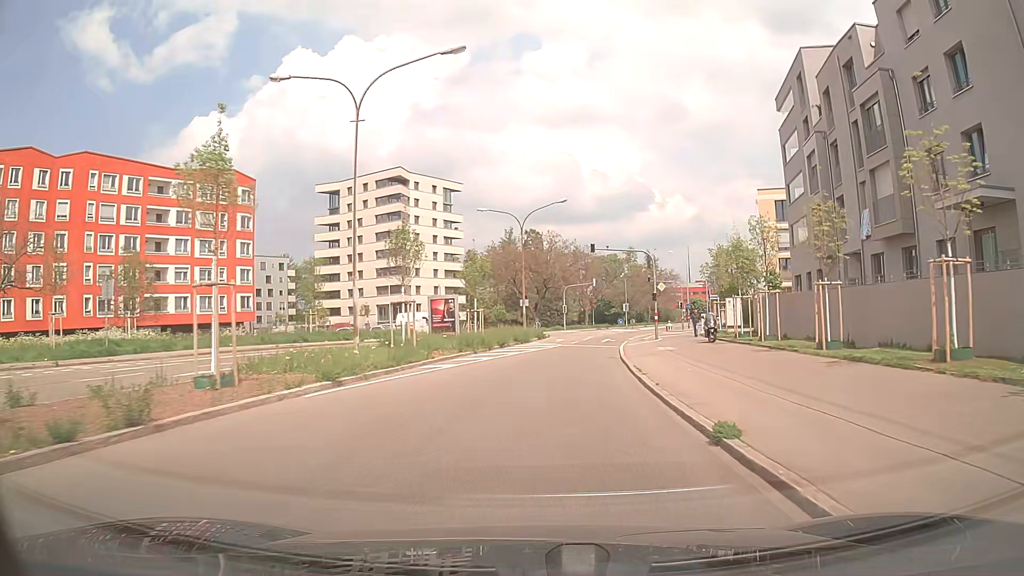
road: secondary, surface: asphalt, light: Day
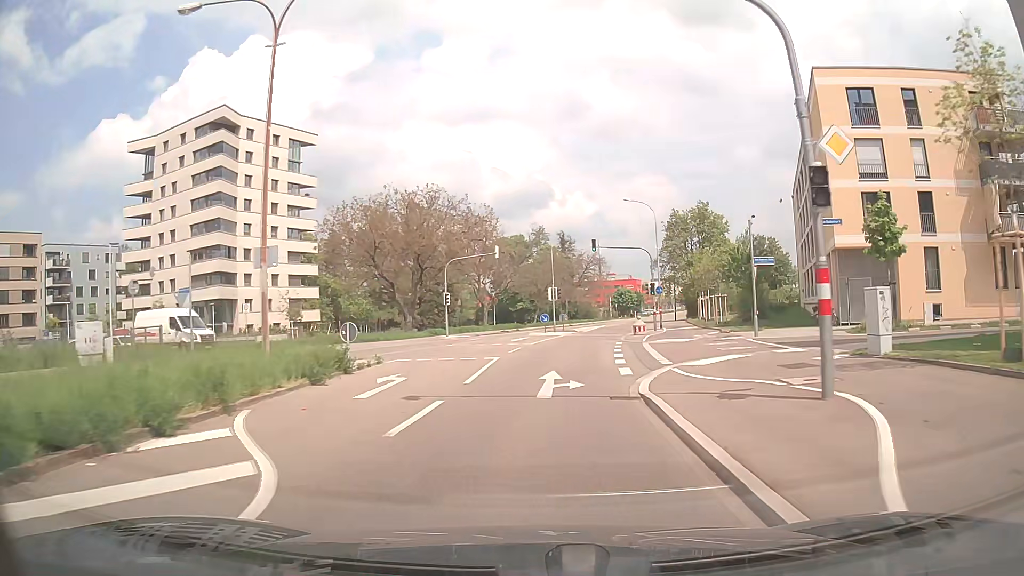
(+2.8, +34.9) m; +8°
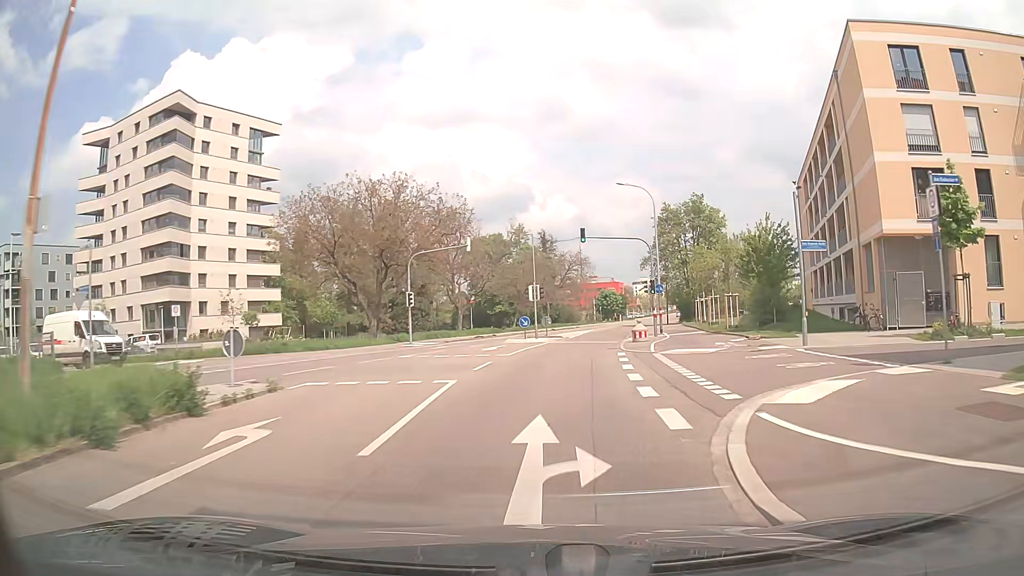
(+0.1, +7.2) m; +1°
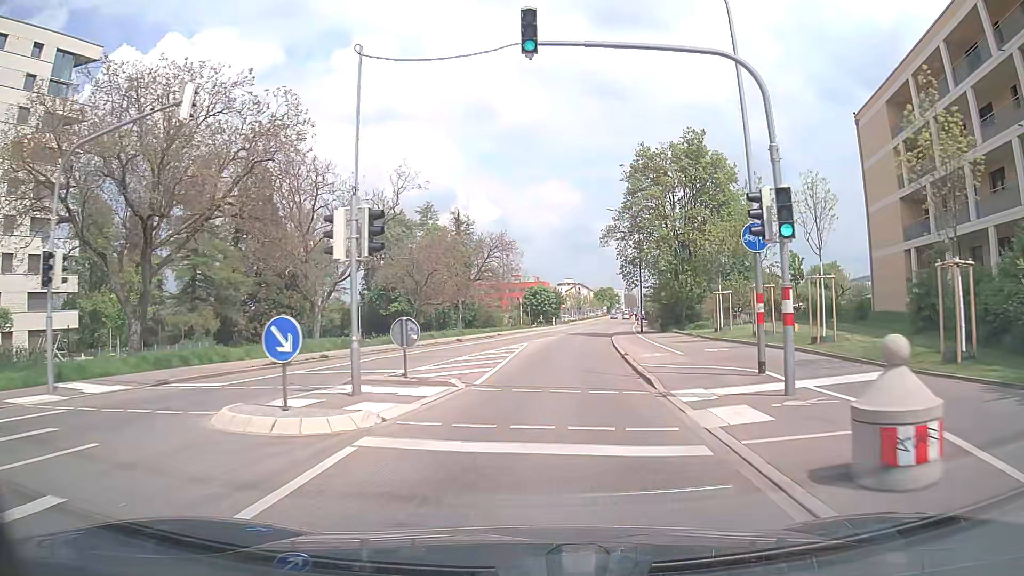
(+1.9, +28.4) m; +7°
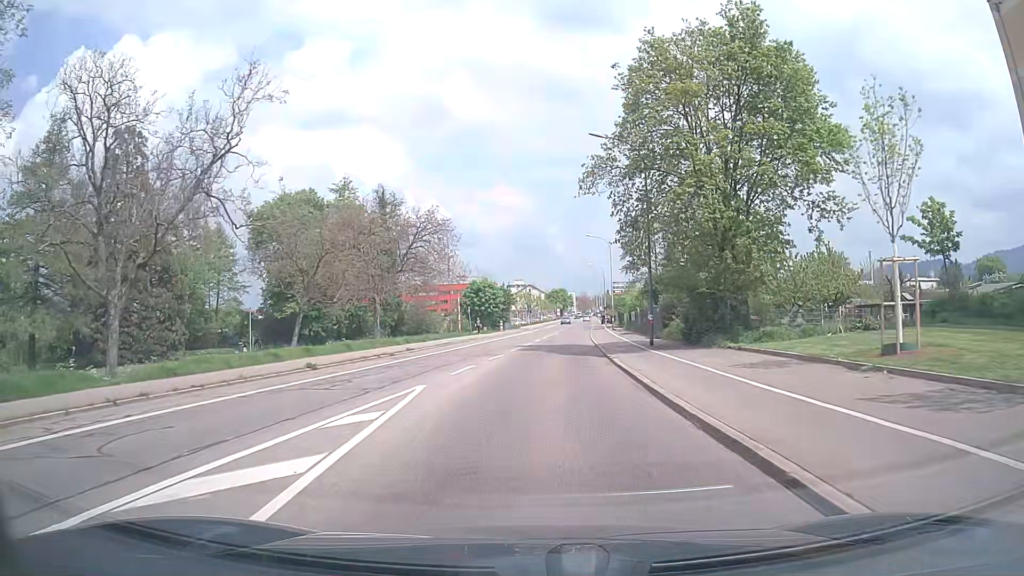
(+0.8, +21.3) m; +4°
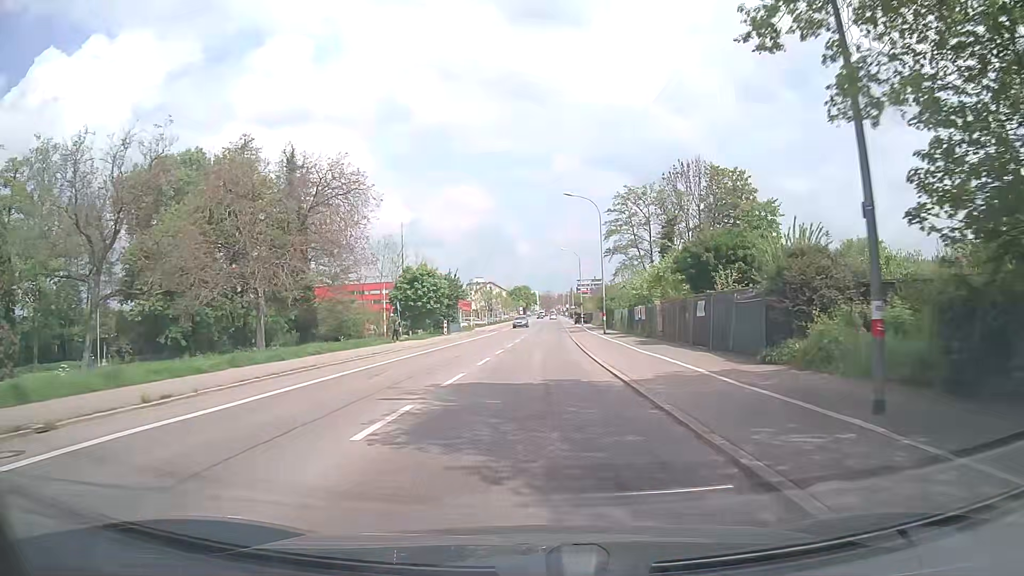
(+0.7, +21.3) m; +4°
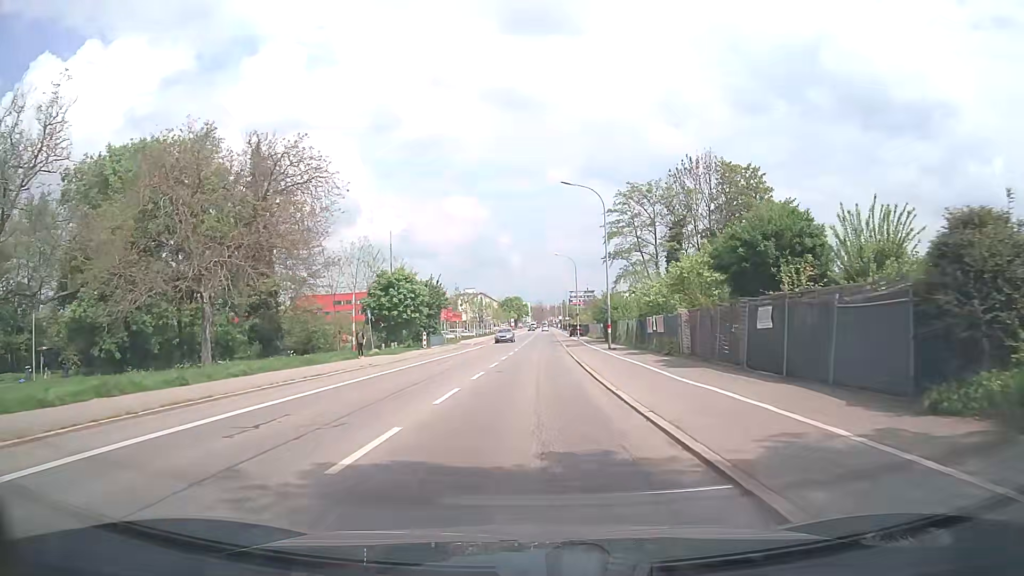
(0.0, +7.1) m; 0°
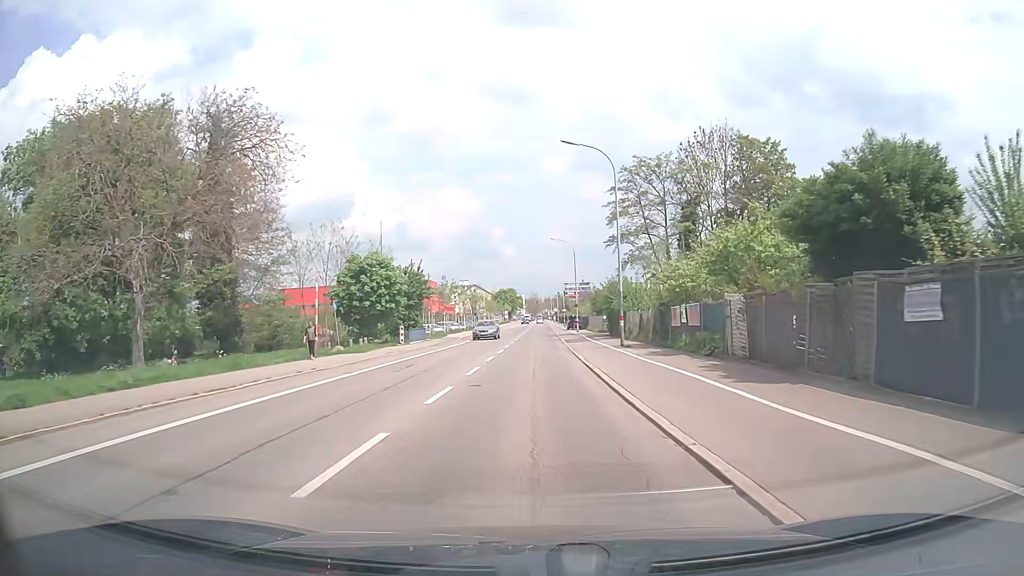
(+0.1, +7.1) m; +2°
(0, +10) (0, +20) (0, +30) (0, +40) (0, +50) (0, +60) (0, +70) (0, +80) (0, +90) (0, +100) m
